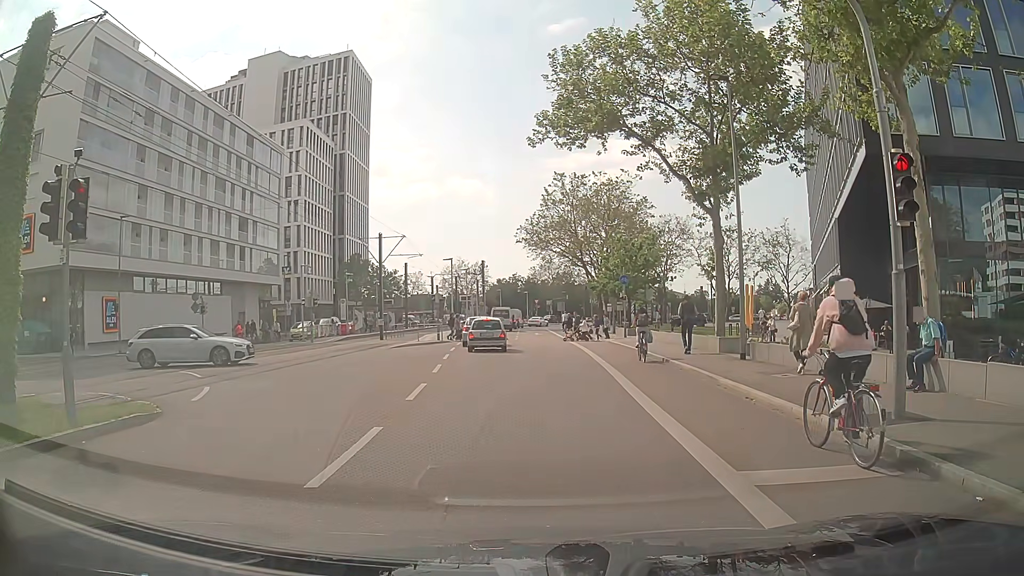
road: secondary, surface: asphalt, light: Day
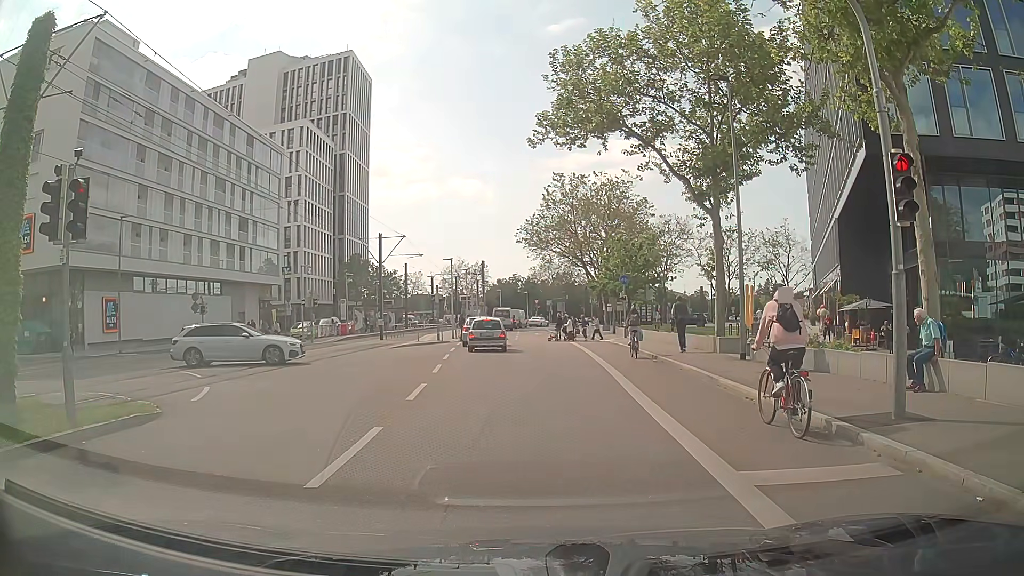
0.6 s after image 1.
(0.0, 0.0) m; 0°
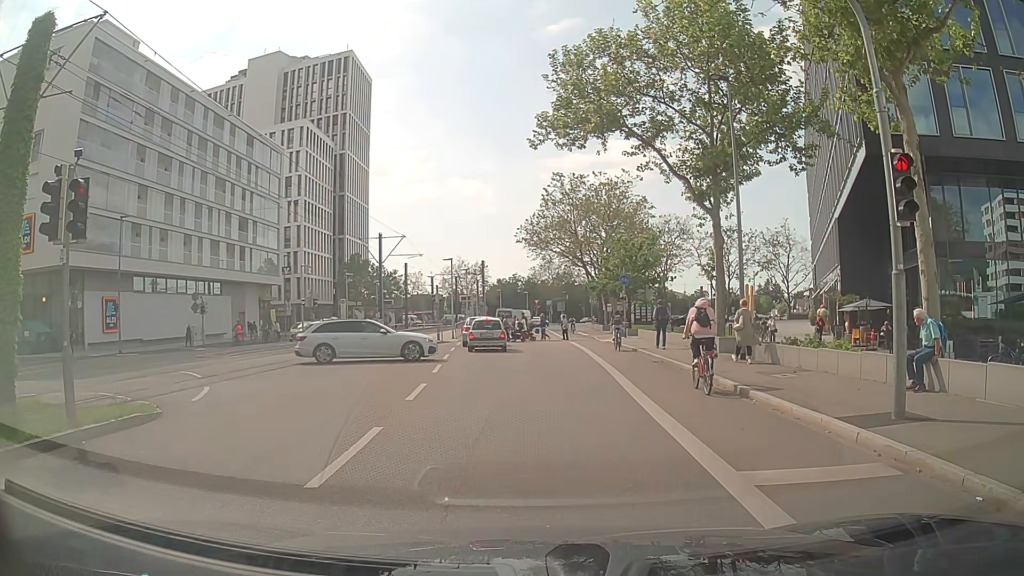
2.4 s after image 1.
(0.0, 0.0) m; 0°
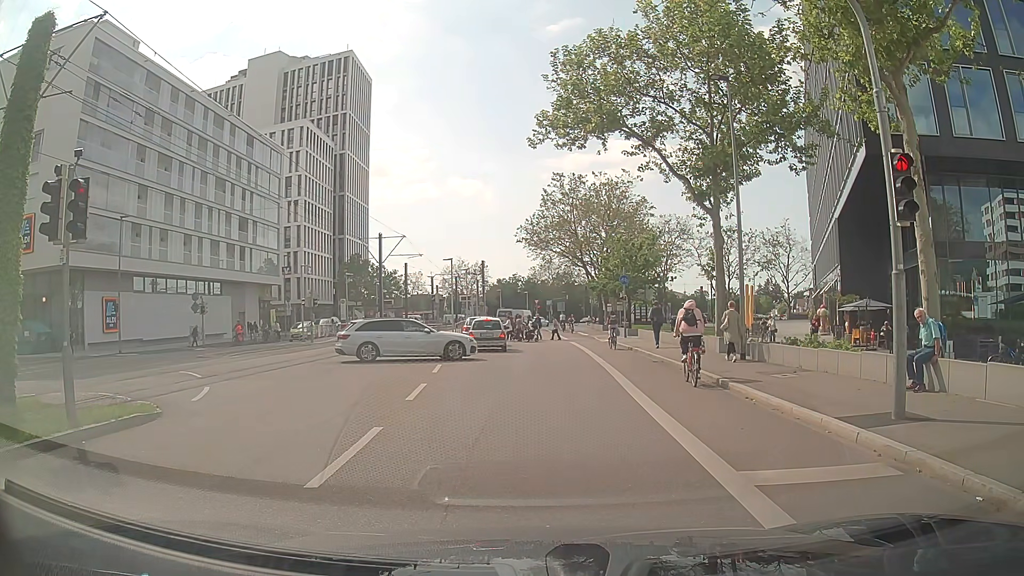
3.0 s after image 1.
(0.0, 0.0) m; 0°
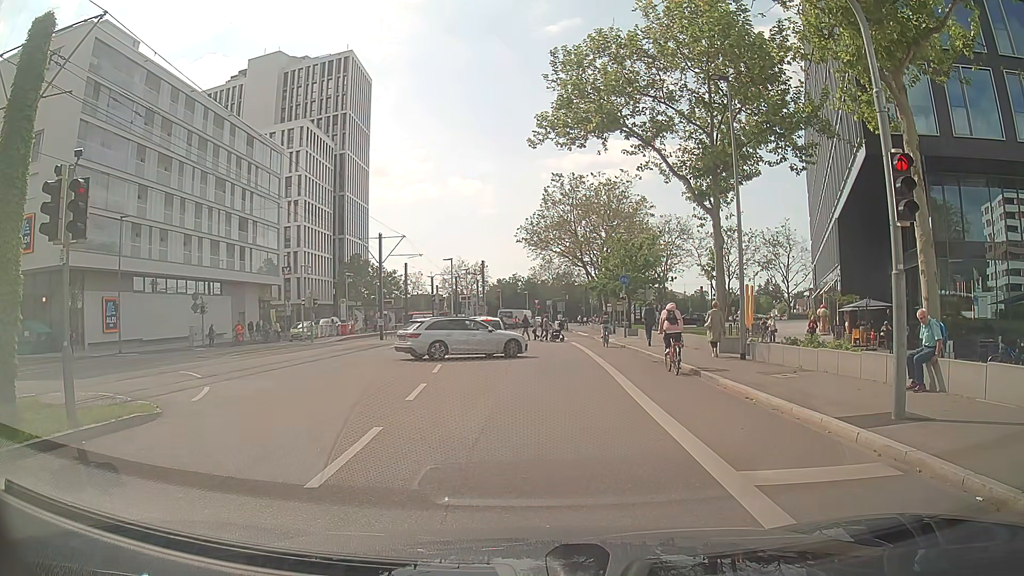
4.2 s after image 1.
(0.0, 0.0) m; 0°
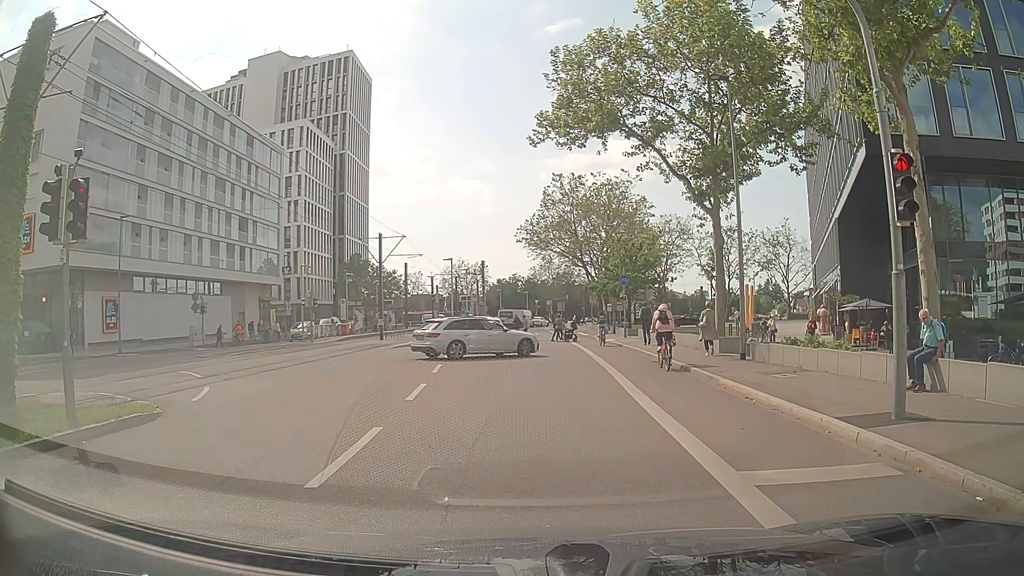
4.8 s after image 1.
(0.0, 0.0) m; 0°
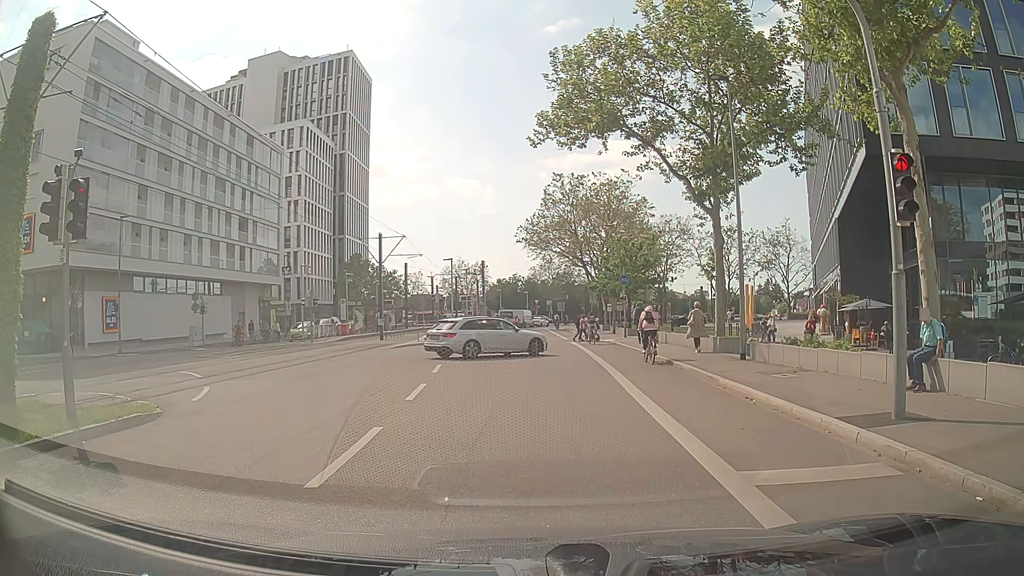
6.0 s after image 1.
(0.0, 0.0) m; 0°
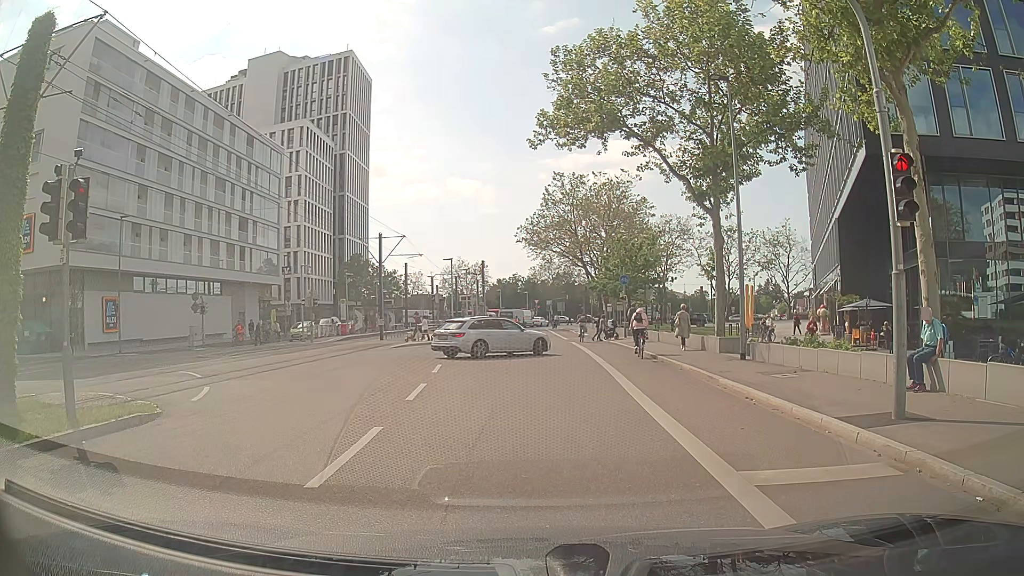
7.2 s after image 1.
(0.0, 0.0) m; 0°
(0, +10) (0, +20) (0, +30) (+1, +40) (+1, +50) (+1, +60) (+1, +70) (+1, +80) (+3, +90) (+8, +99) m
